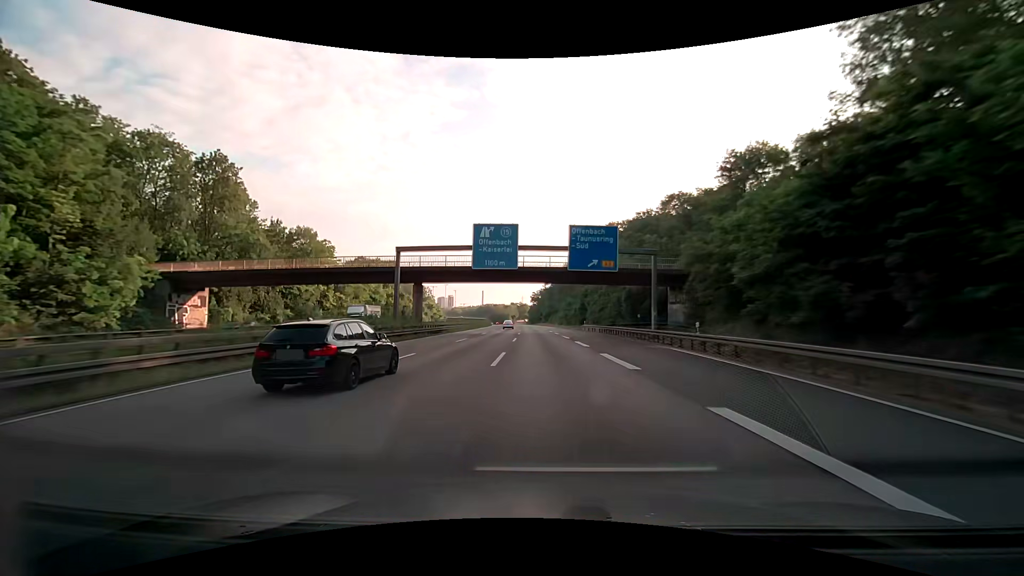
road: motorway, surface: asphalt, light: Day
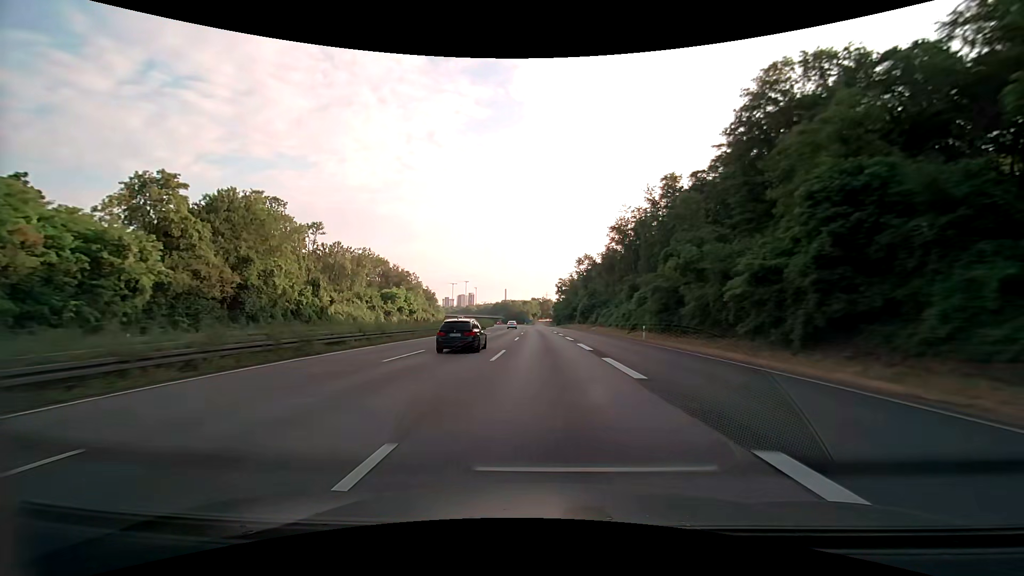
(-2.4, +86.3) m; -3°
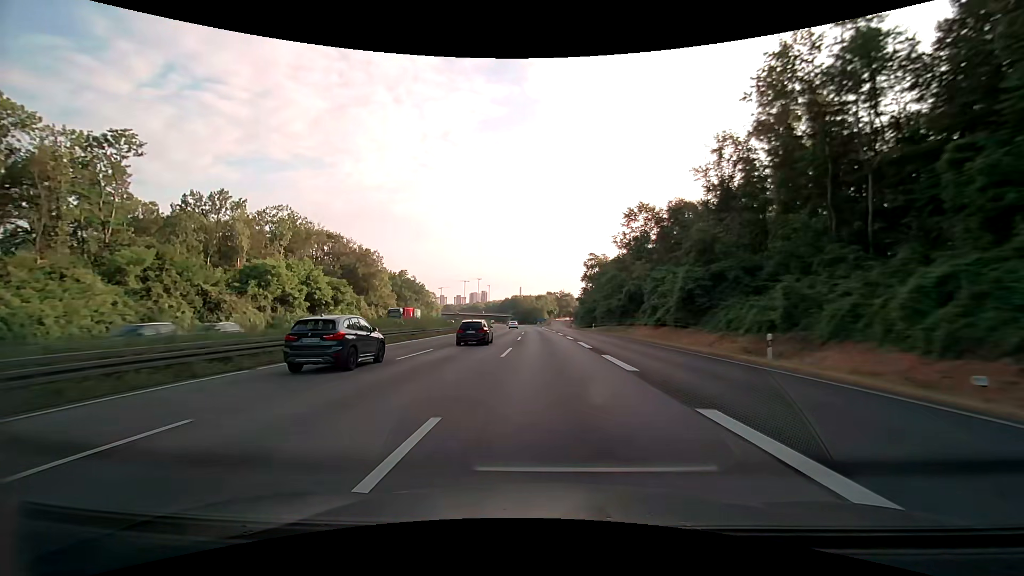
(-1.1, +69.4) m; -2°
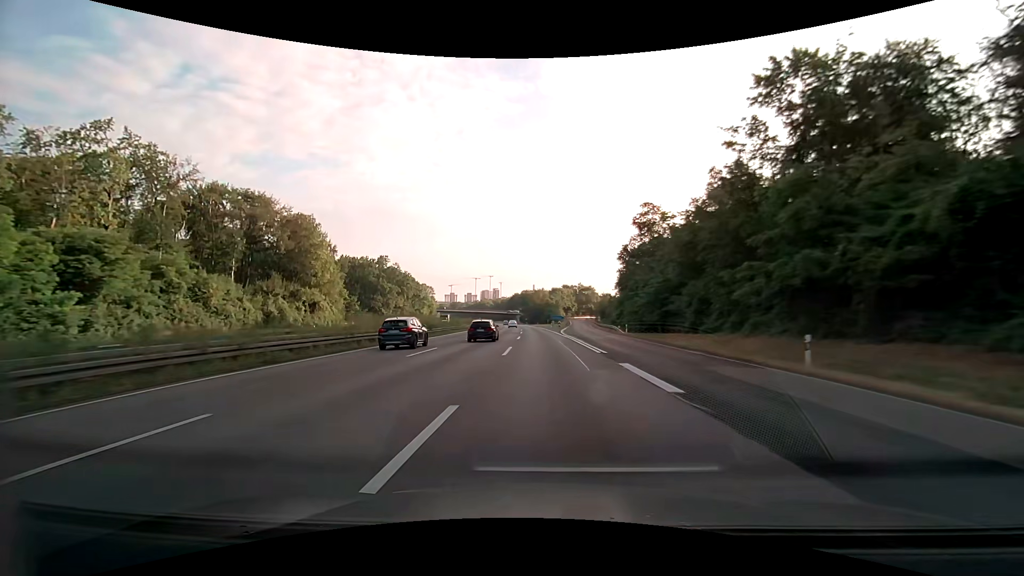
(-0.8, +51.8) m; -2°
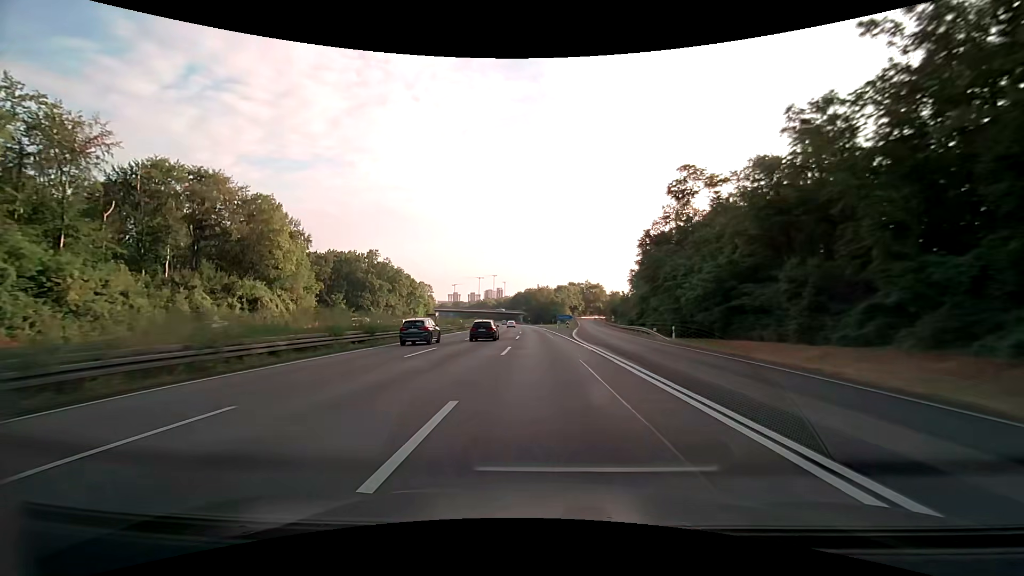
(-0.1, +17.2) m; -1°
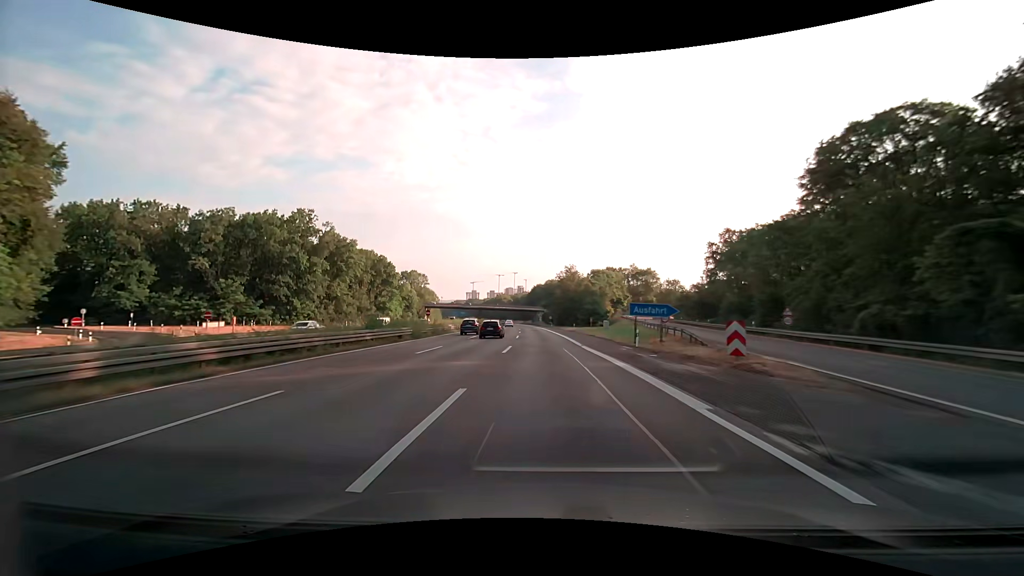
(-1.4, +68.6) m; -2°
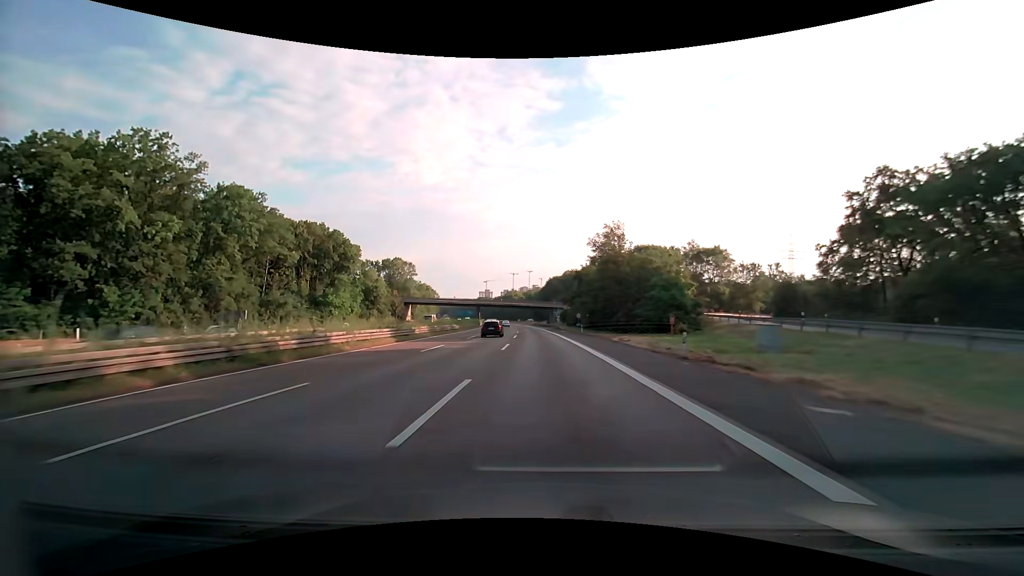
(-0.8, +51.3) m; -2°
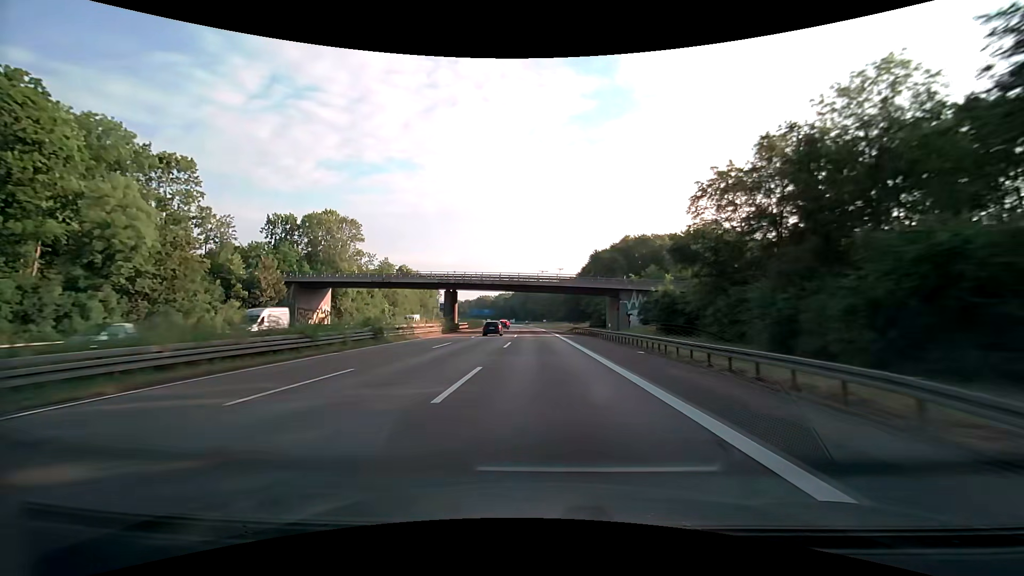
(-2.6, +85.1) m; -4°
(0, +10) (0, +20) (0, +30) (0, +40) (-1, +50) (-1, +60) (-1, +70) (-2, +80) (-2, +90) (-3, +100) m
